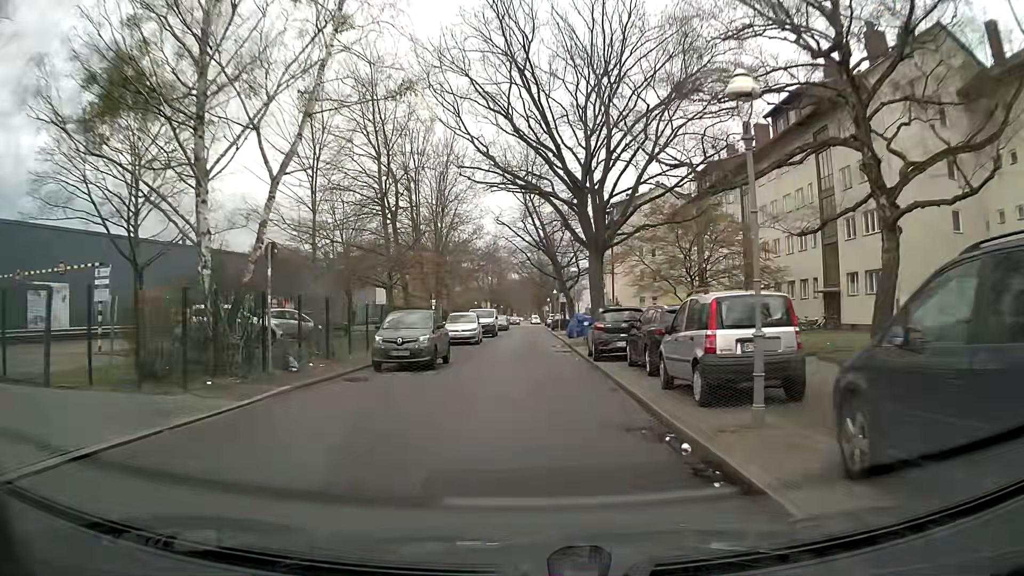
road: residential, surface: concrete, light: Day
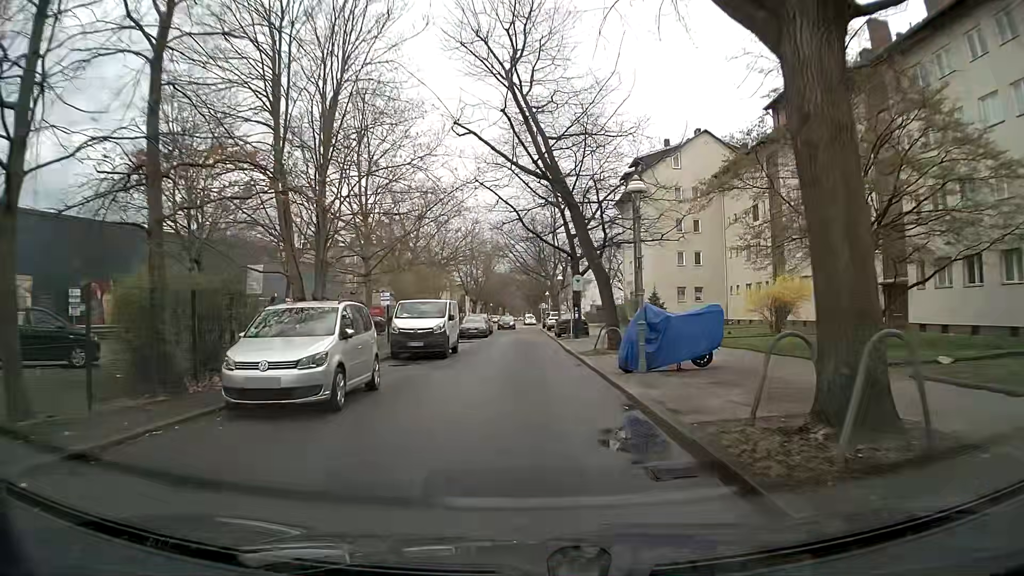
(0.0, +23.8) m; -1°
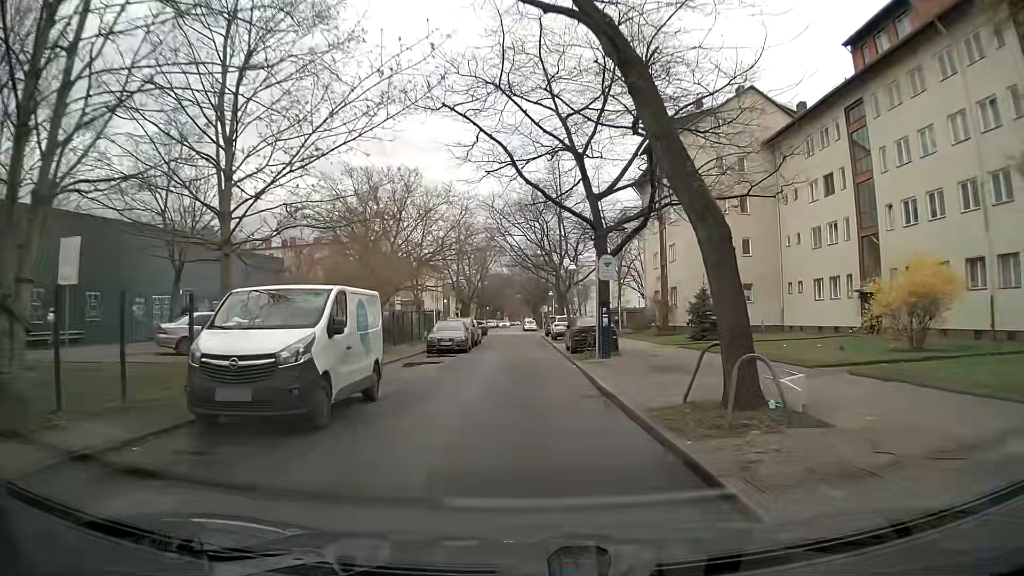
(+0.2, +13.3) m; 0°
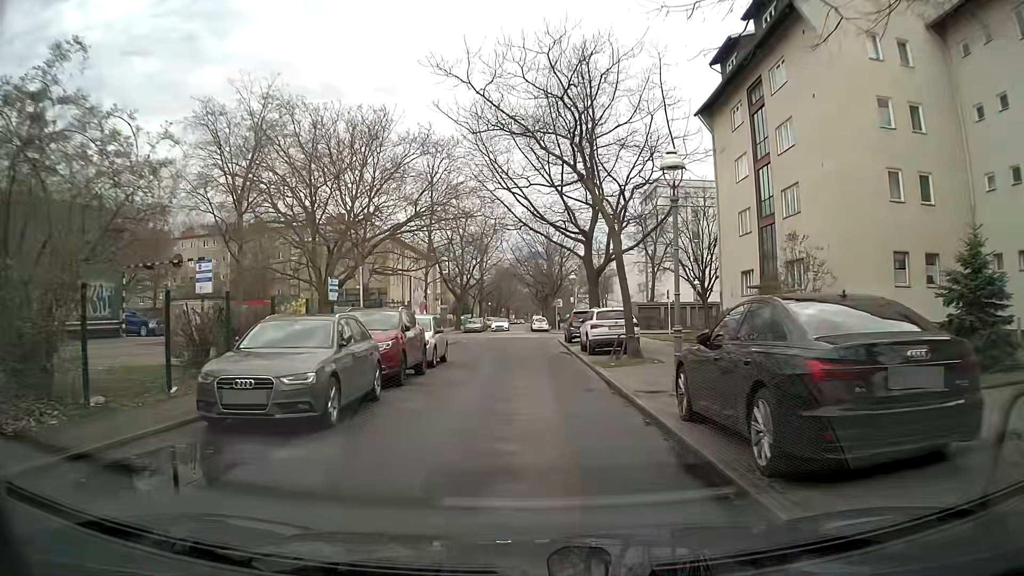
(+0.2, +21.3) m; +1°
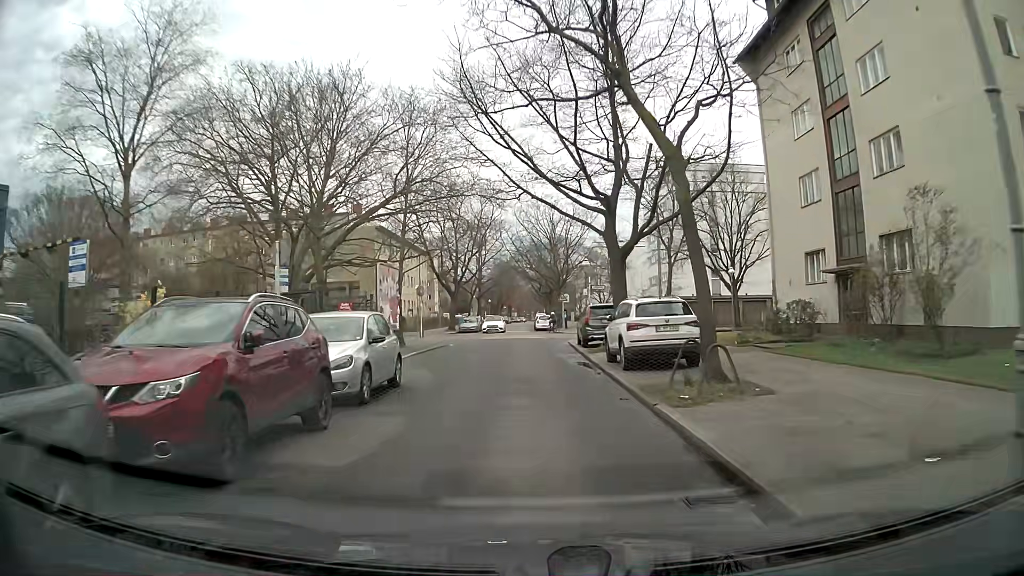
(0.0, +8.2) m; 0°
(0, +10) (0, +20) (0, +30) (0, +40) (-1, +50) (-1, +60) (-2, +70) (-3, +80) (-3, +90) (-3, +100) m
